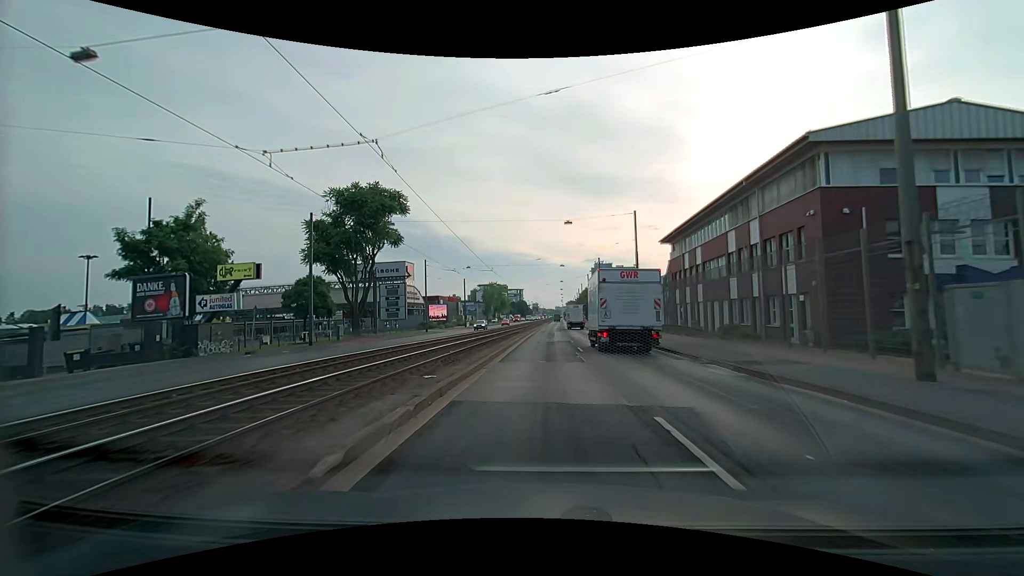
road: primary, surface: asphalt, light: Day
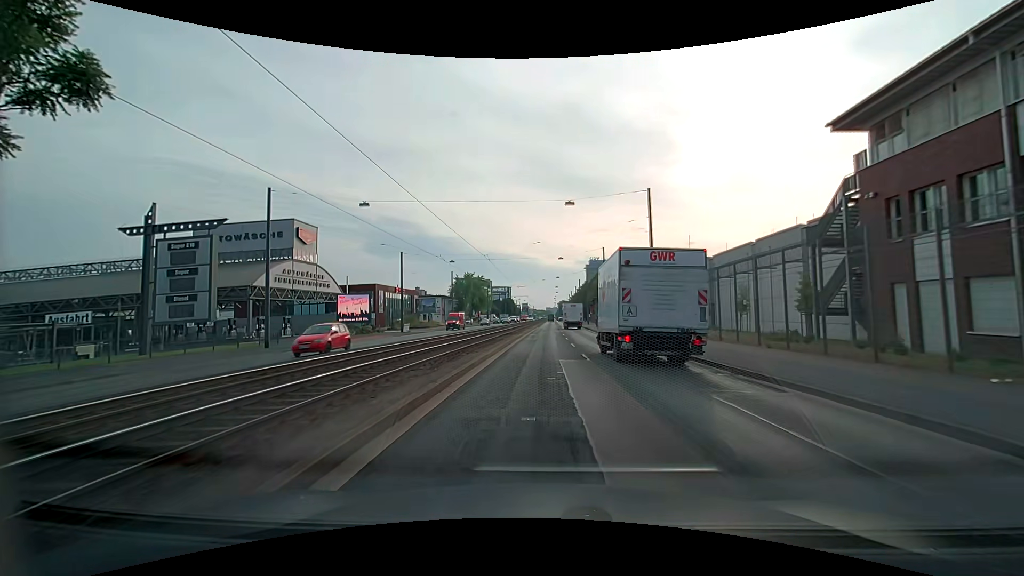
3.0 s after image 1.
(+0.4, +41.1) m; +1°
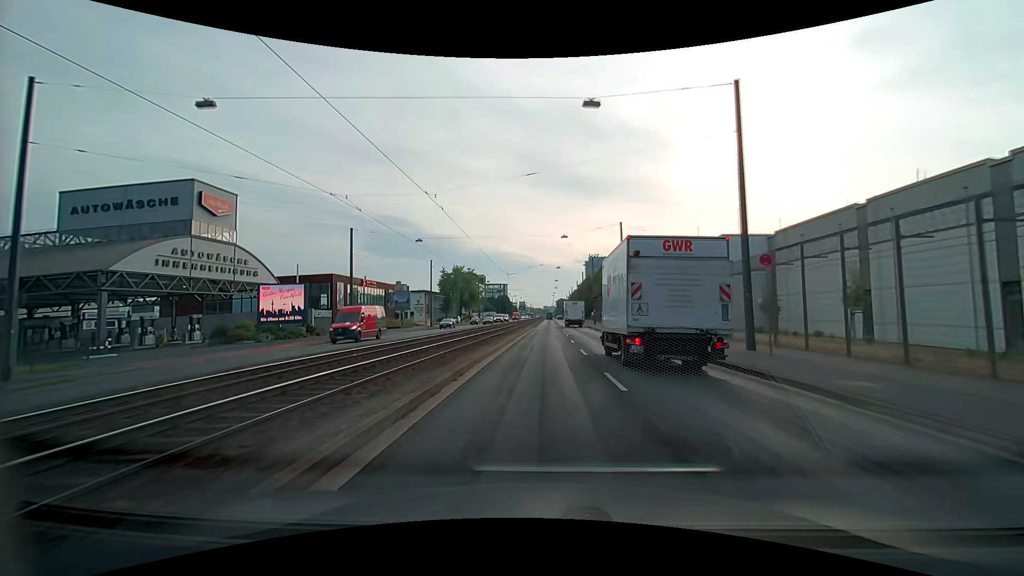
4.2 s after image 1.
(0.0, +16.3) m; 0°
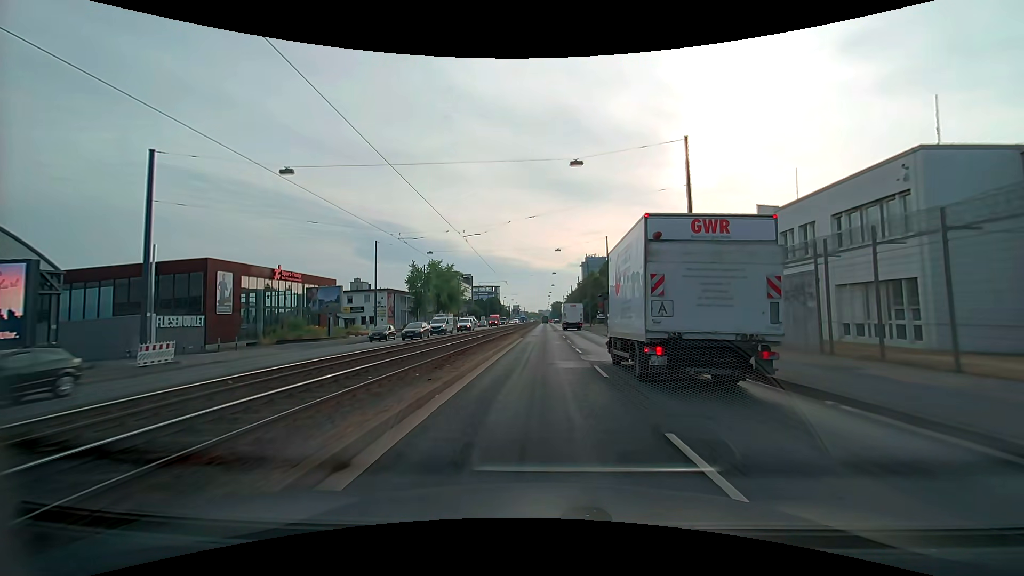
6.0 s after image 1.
(+0.2, +24.3) m; +1°
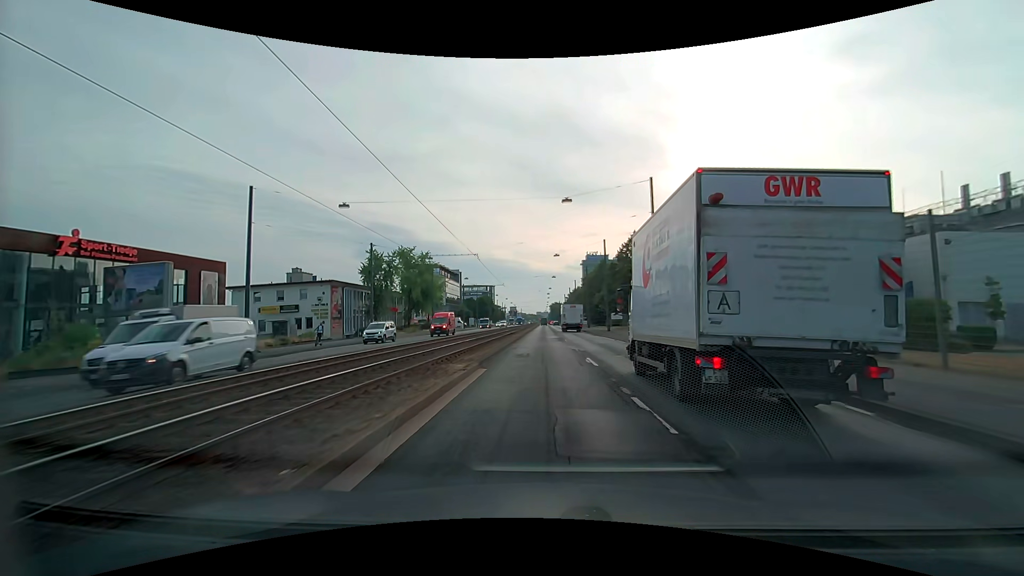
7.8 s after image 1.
(0.0, +24.0) m; 0°
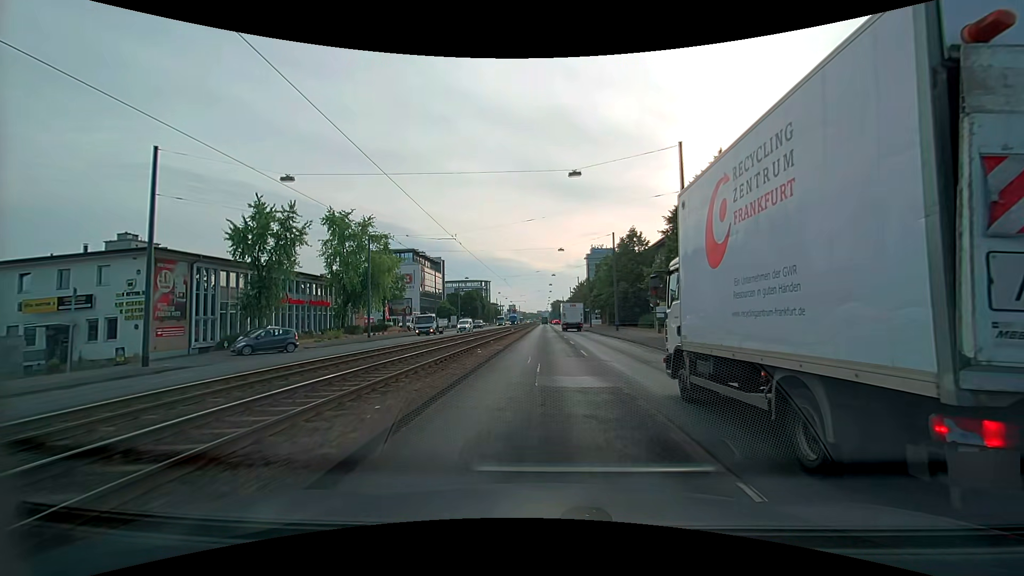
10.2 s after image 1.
(+0.1, +31.6) m; 0°
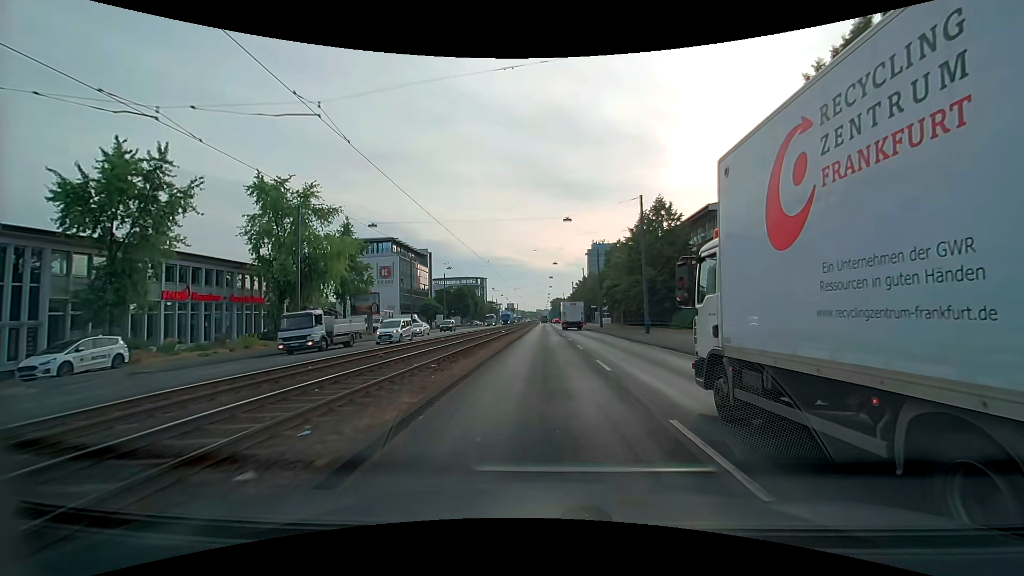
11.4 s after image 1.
(+0.1, +15.6) m; 0°
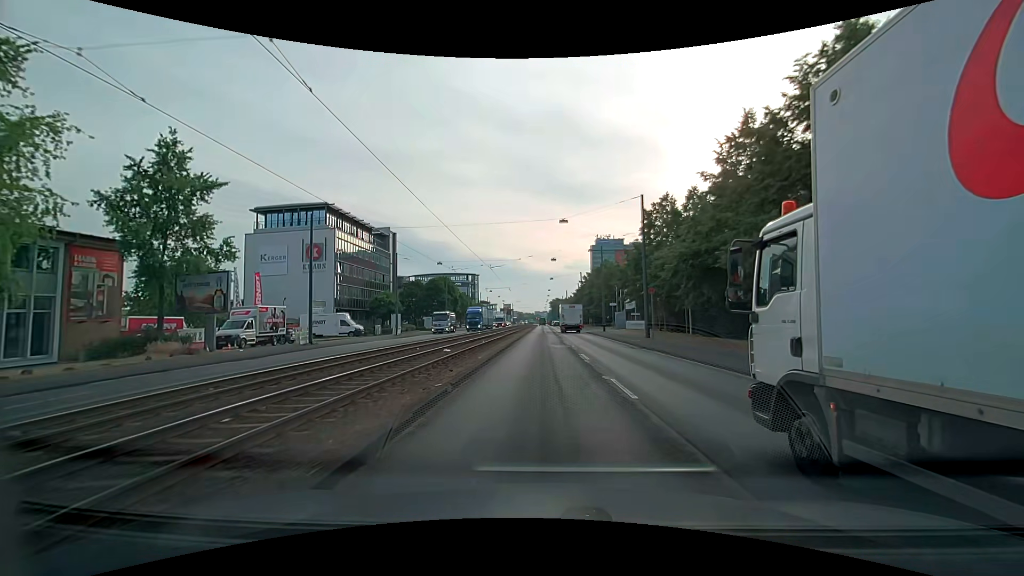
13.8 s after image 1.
(+0.1, +30.7) m; -1°
(0, +10) (0, +20) (0, +30) (0, +40) (+1, +50) (+1, +60) (+1, +70) (+1, +80) (+1, +90) (+1, +100) m
